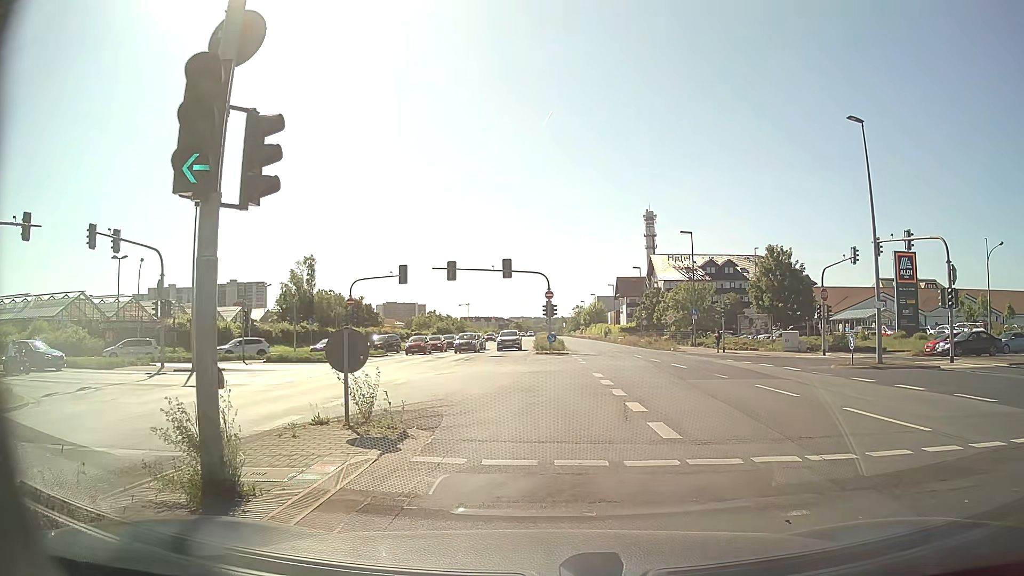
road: primary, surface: asphalt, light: Day
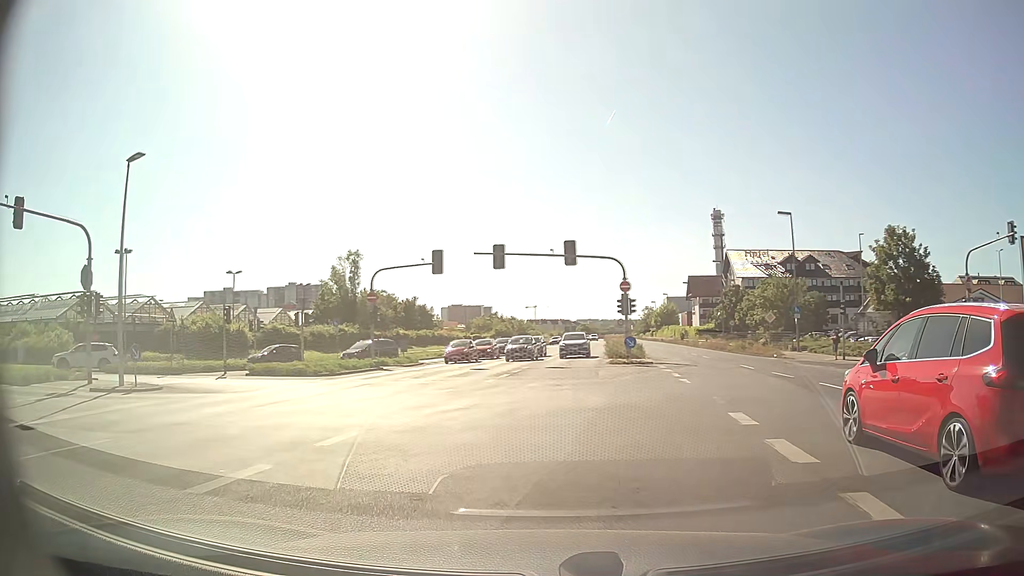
(-0.2, +11.1) m; -6°
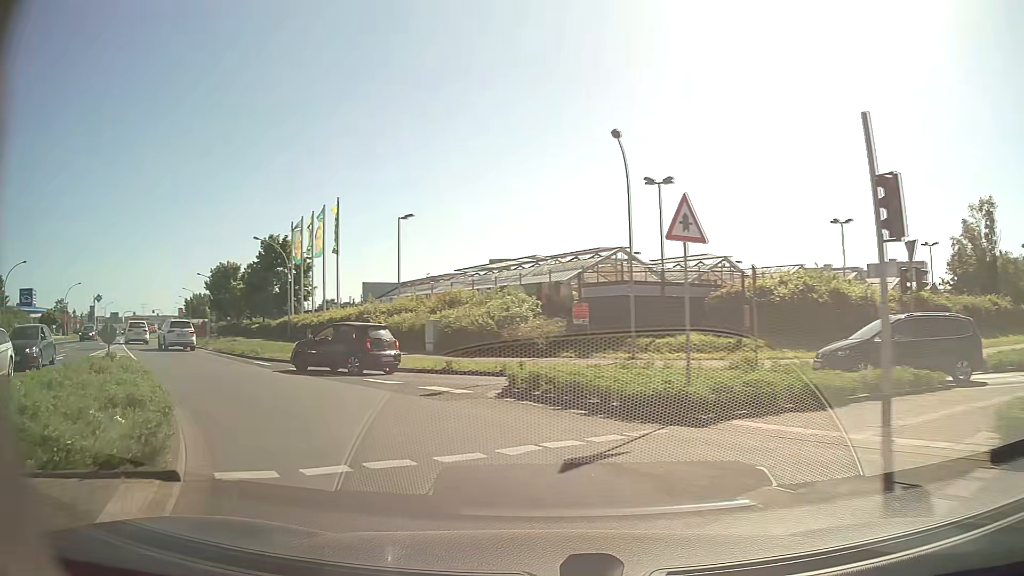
(-10.2, +22.2) m; -50°
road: tertiary
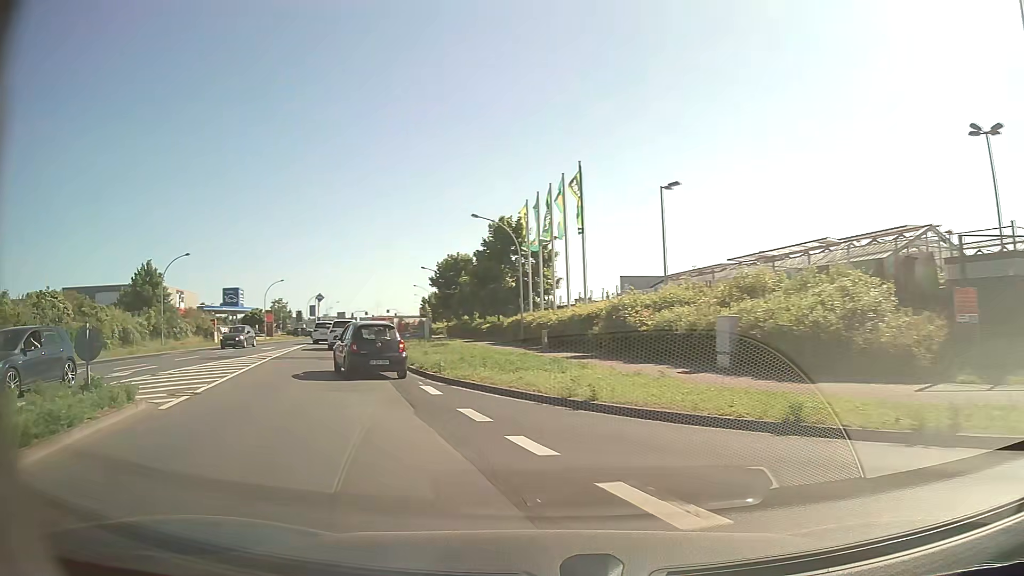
(-2.3, +11.3) m; -22°
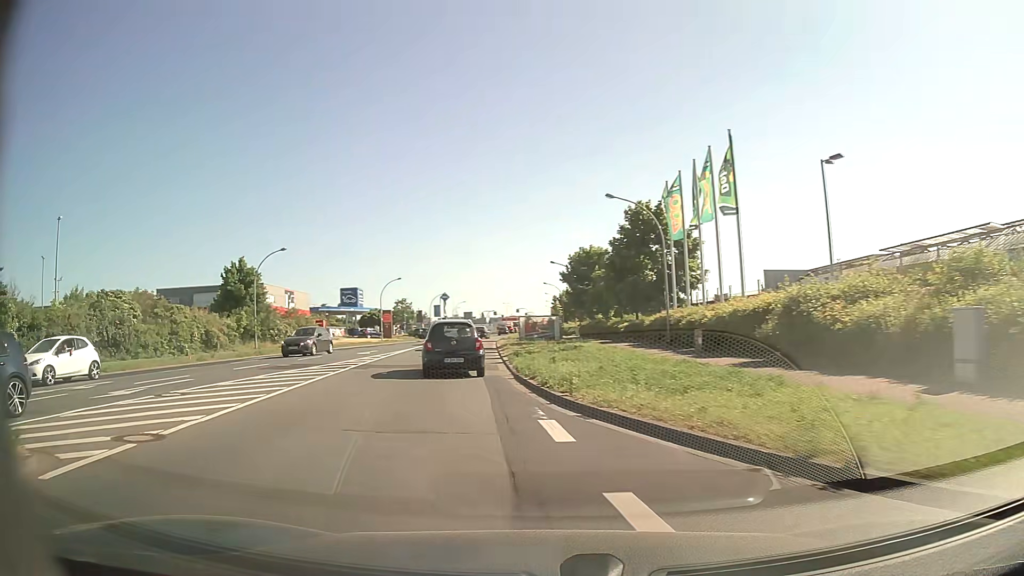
(-0.6, +6.0) m; -11°
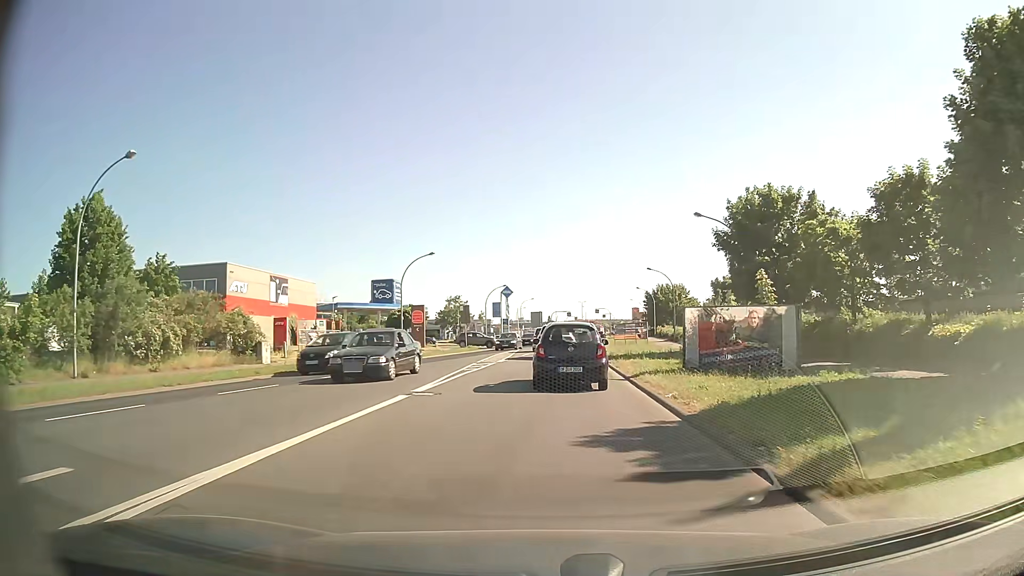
(-4.5, +31.2) m; -7°
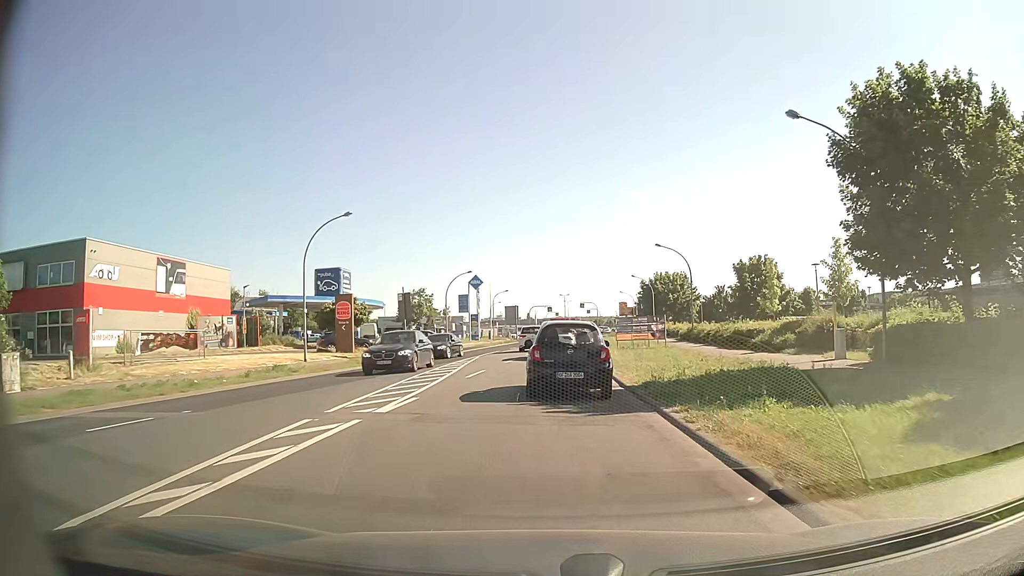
(+0.4, +18.0) m; +2°
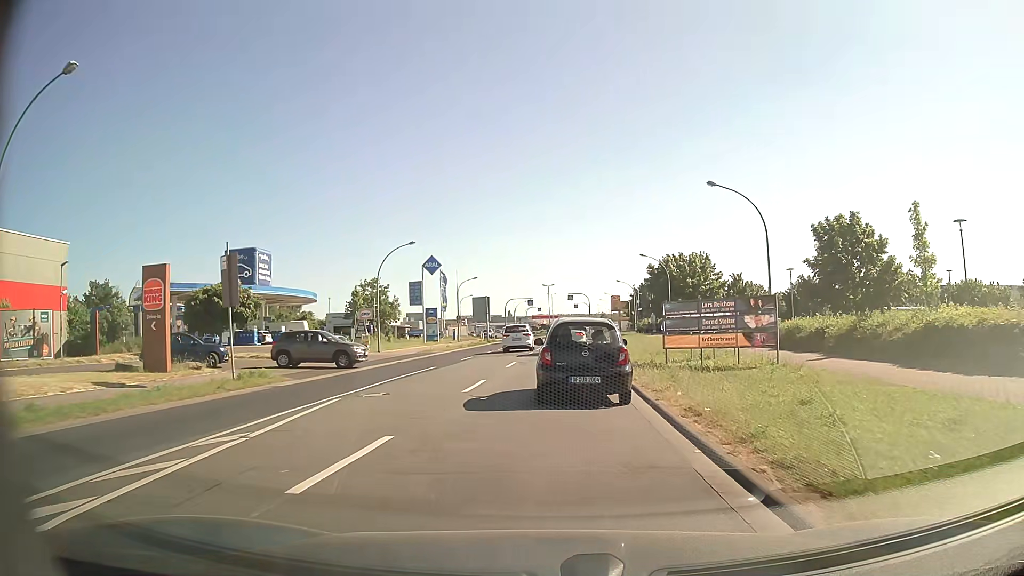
(+0.1, +22.5) m; +1°
(0, +10) (0, +20) (+1, +30) (+1, +40) (+2, +50) (+2, +60) (+3, +70) (+4, +80) (+4, +90) (+5, +100) m
